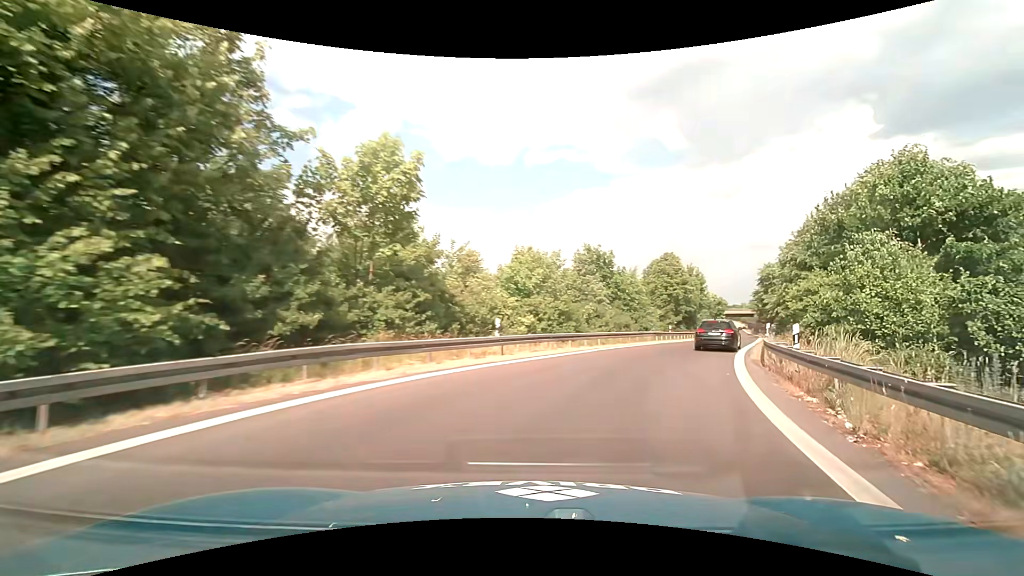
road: motorway_link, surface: asphalt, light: Day
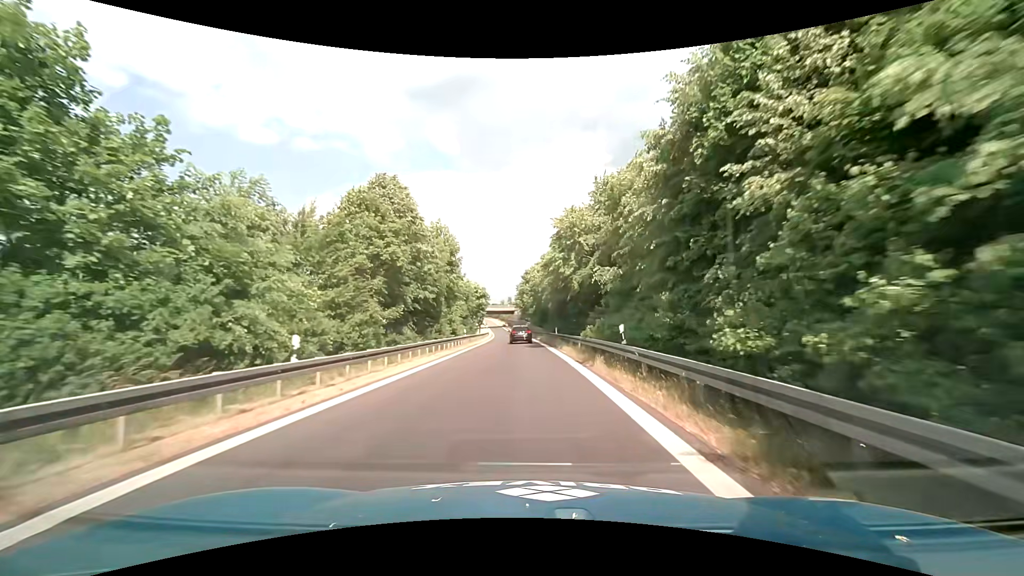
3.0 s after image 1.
(+11.3, +31.6) m; +26°
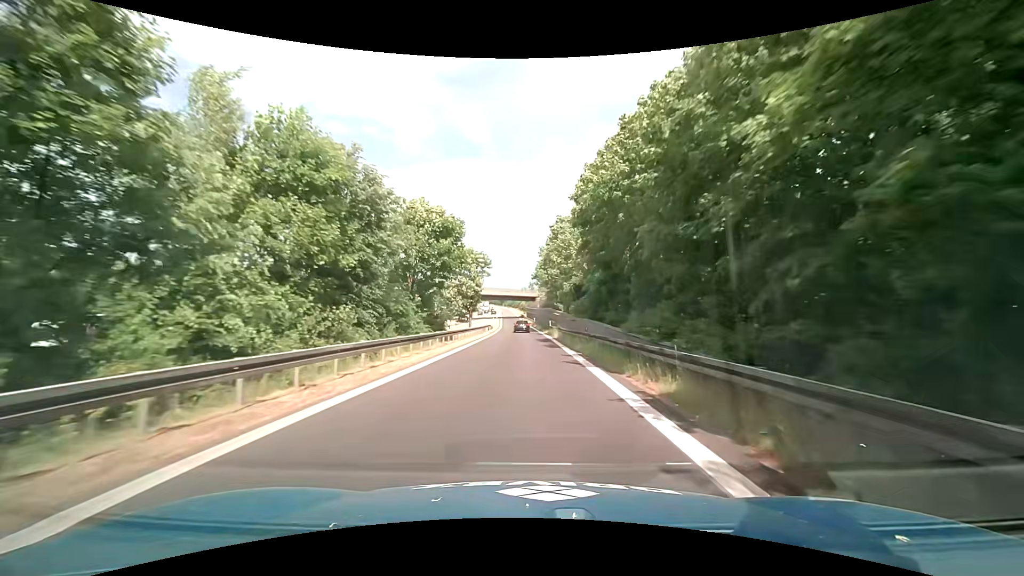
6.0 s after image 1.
(-0.2, +46.8) m; -1°
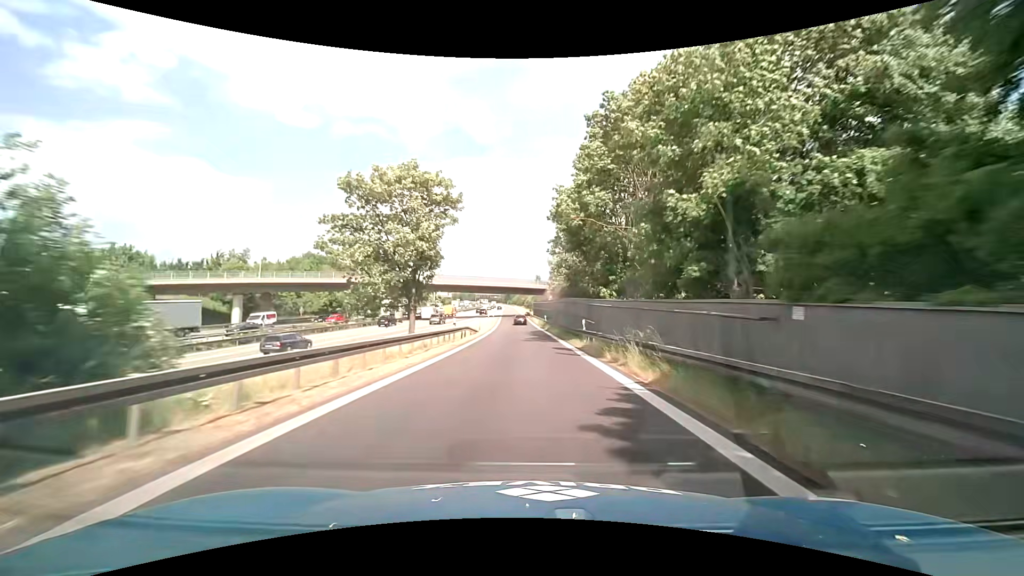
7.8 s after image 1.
(-0.3, +30.8) m; -1°
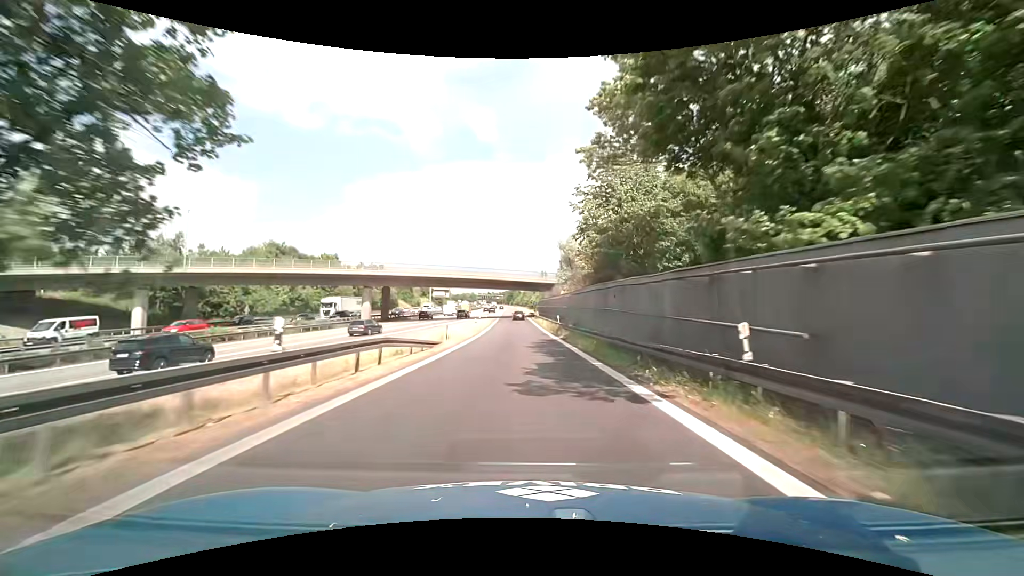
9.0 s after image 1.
(-0.2, +21.3) m; 0°
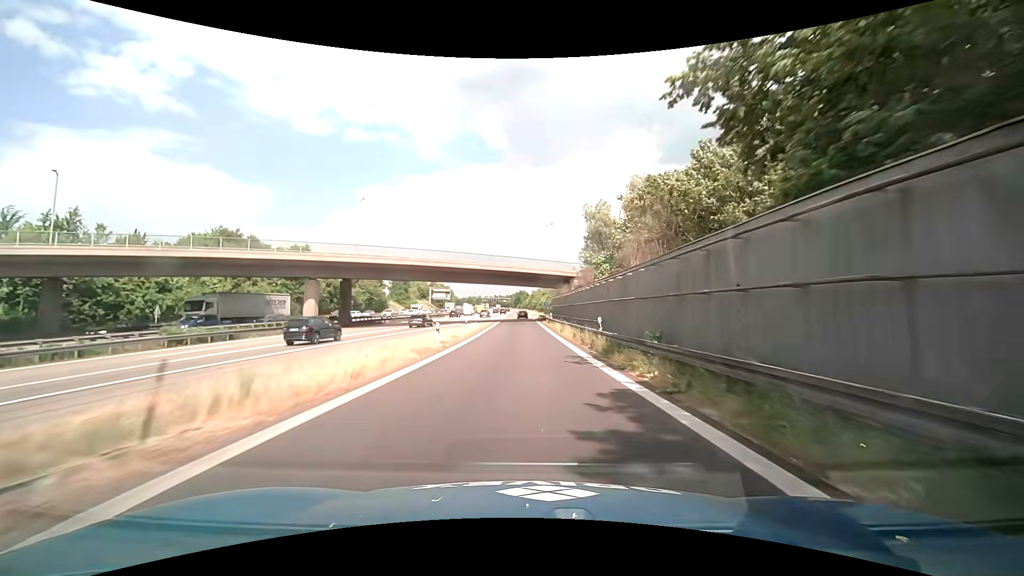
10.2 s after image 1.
(-0.3, +21.8) m; -1°
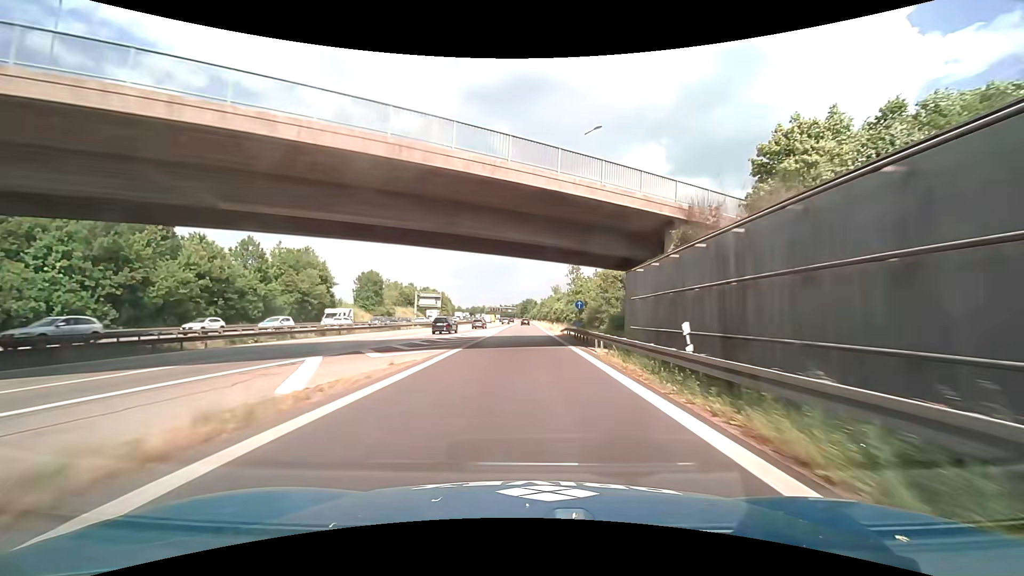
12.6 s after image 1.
(-0.6, +44.3) m; -1°
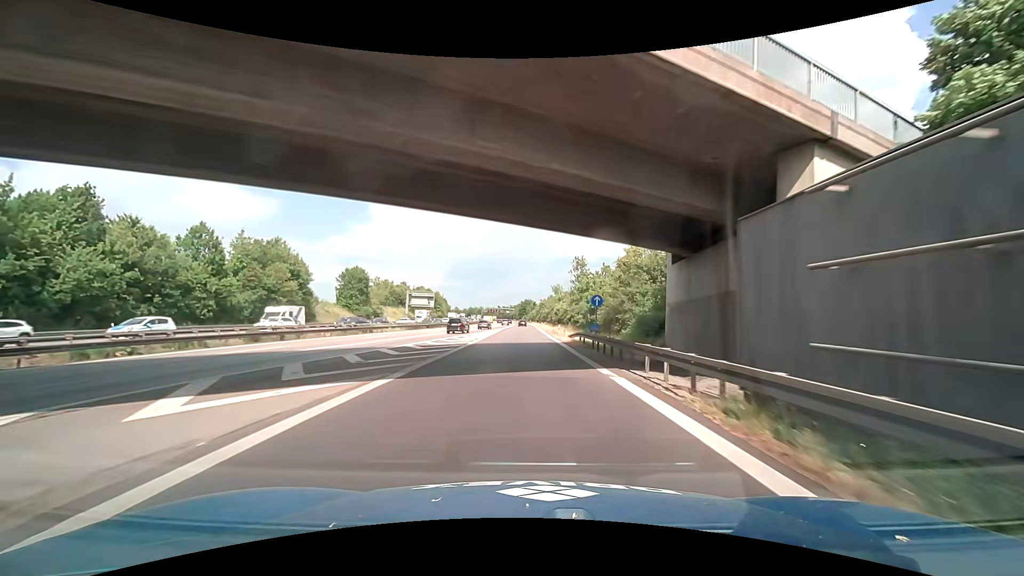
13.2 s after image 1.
(-0.1, +11.3) m; 0°
(0, +10) (0, +20) (-1, +30) (-1, +40) (-1, +50) (-1, +60) (-1, +70) (-1, +80) (-1, +90) (-1, +100) m
